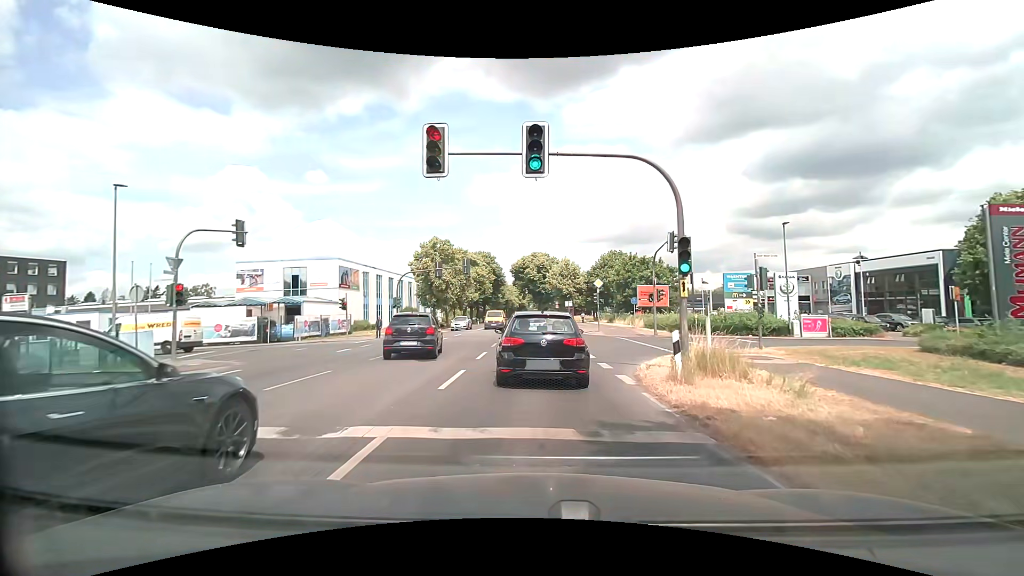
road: secondary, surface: asphalt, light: Day
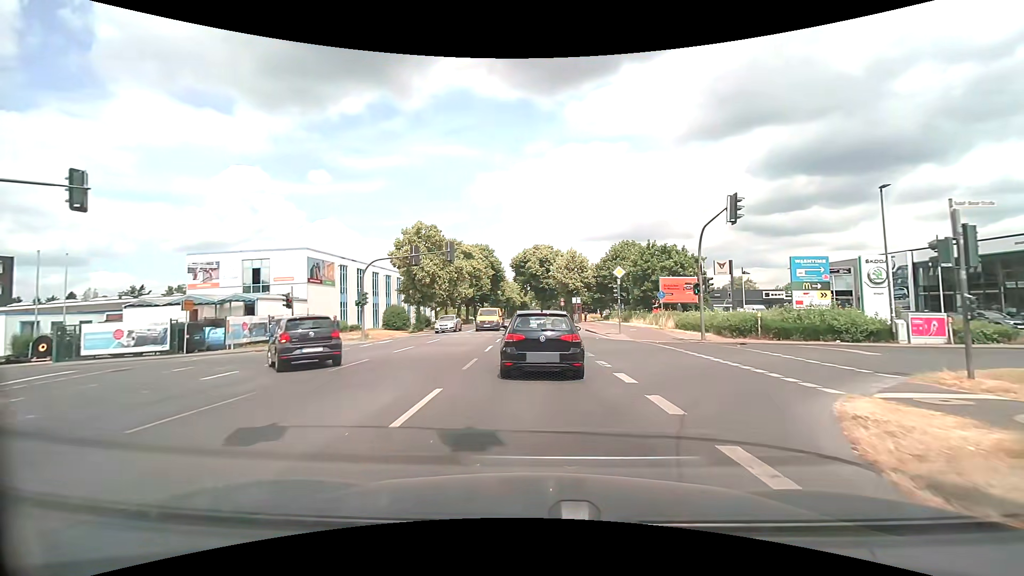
(0.0, +9.5) m; 0°
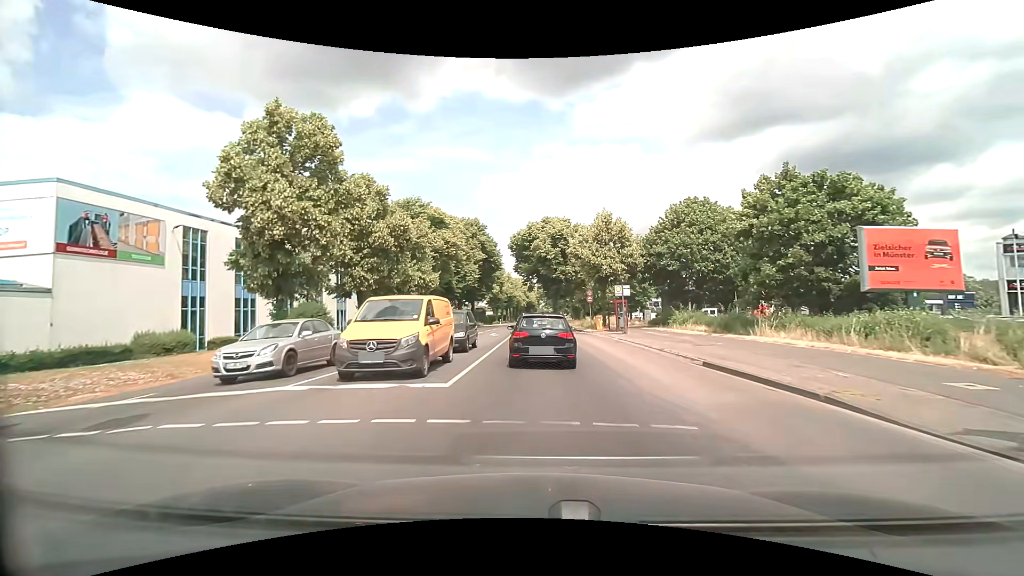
(-0.1, +29.5) m; -1°
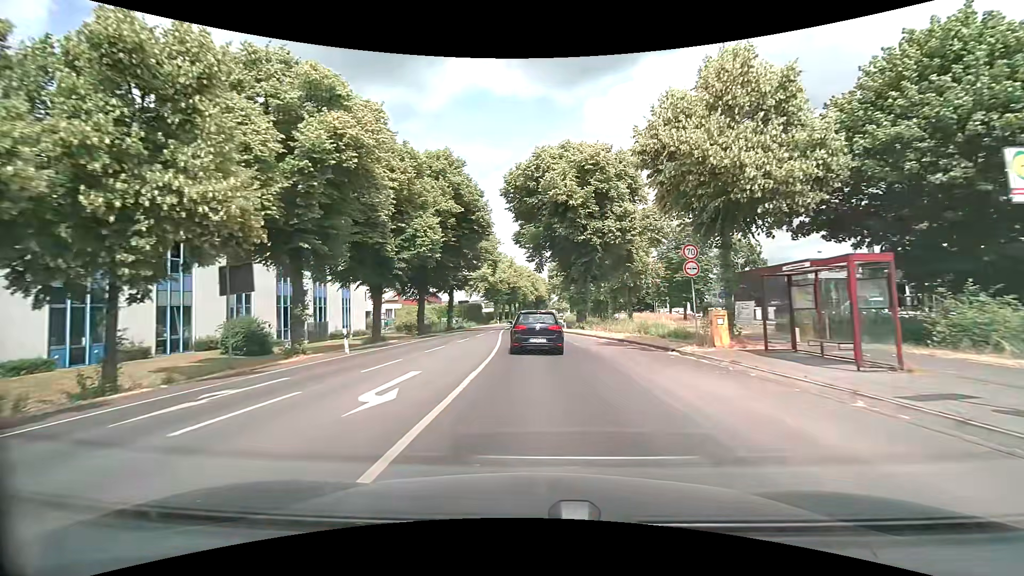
(-0.1, +28.6) m; -1°
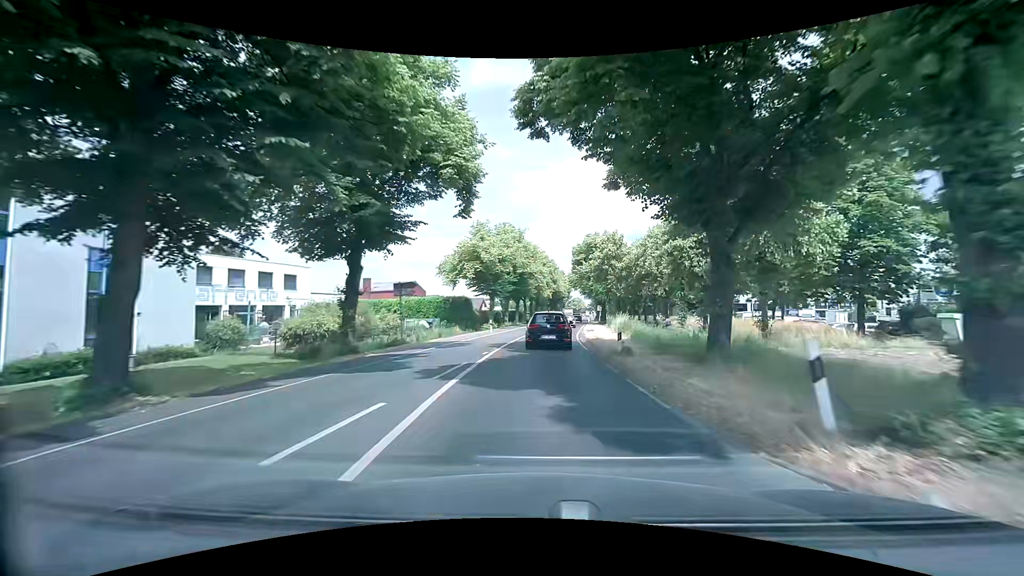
(-0.6, +32.1) m; -2°
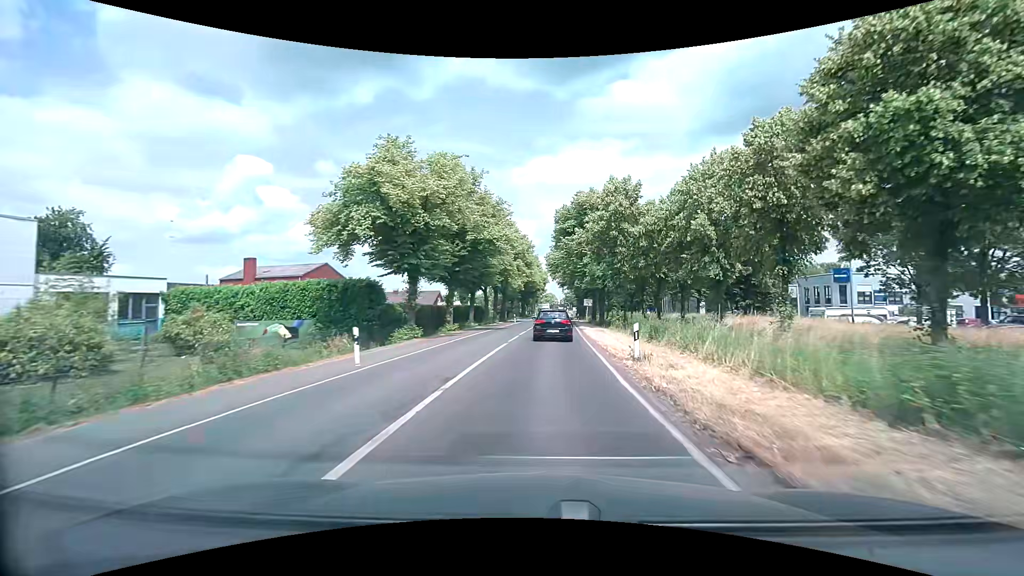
(+0.7, +25.4) m; +4°
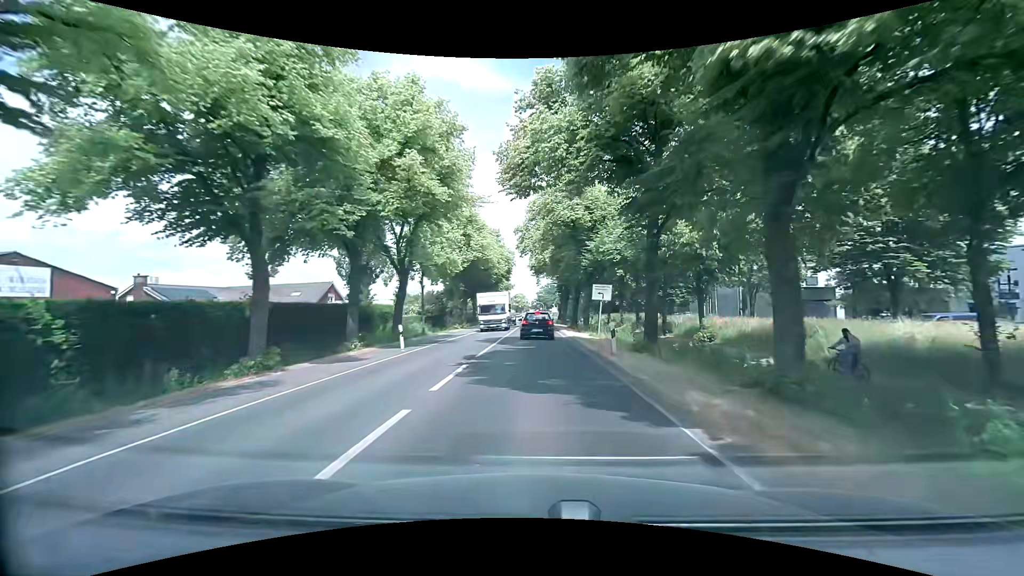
(+1.7, +43.2) m; +3°
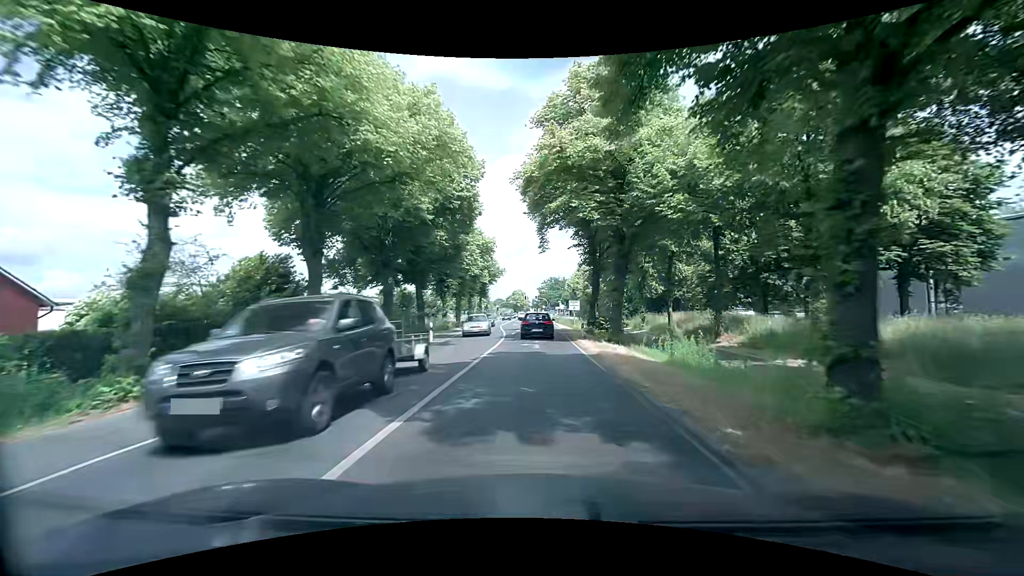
(+0.2, +43.4) m; 0°
(0, +10) (0, +20) (0, +30) (0, +40) (0, +50) (0, +60) (0, +70) (0, +80) (0, +90) (0, +100) m
